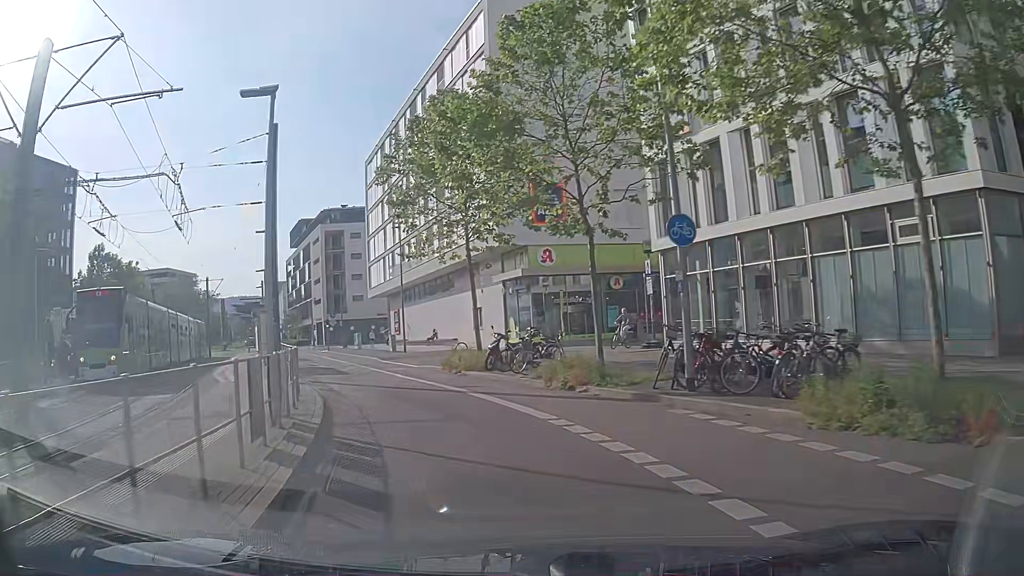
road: secondary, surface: asphalt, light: Day
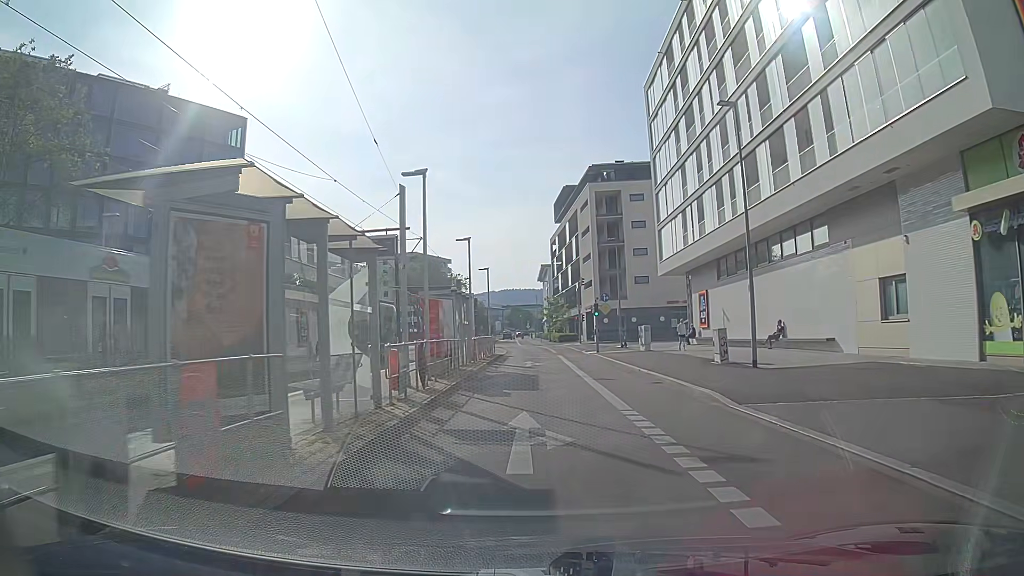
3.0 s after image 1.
(-6.0, +23.1) m; -21°
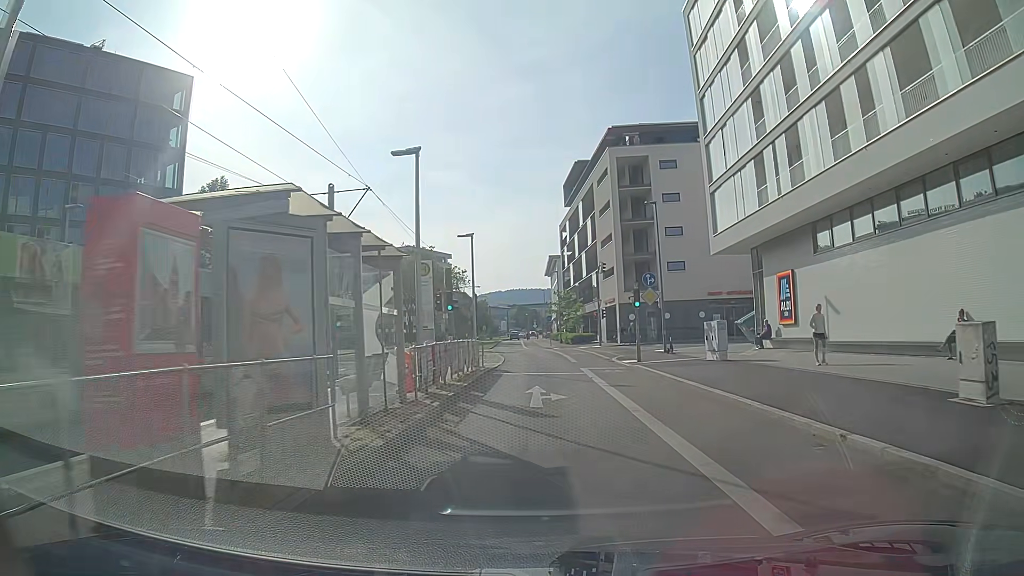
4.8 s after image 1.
(-0.9, +14.5) m; -4°
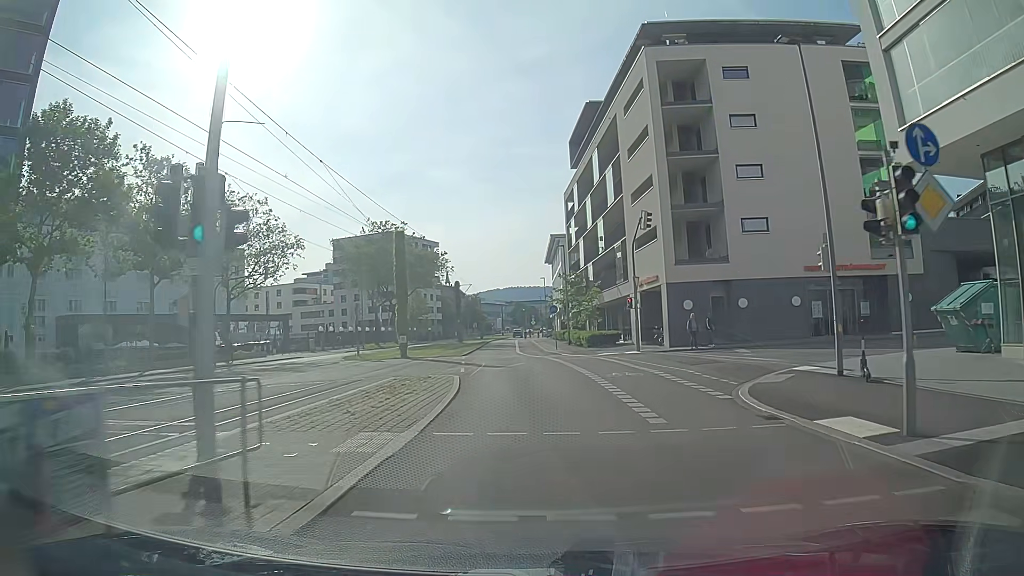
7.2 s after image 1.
(0.0, +21.9) m; 0°
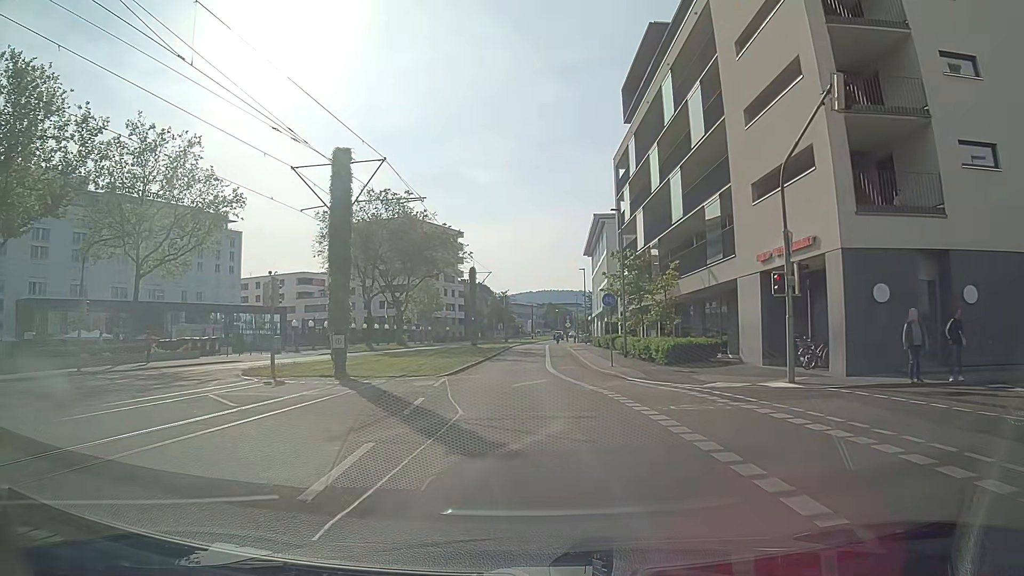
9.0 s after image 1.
(-0.2, +18.5) m; -2°
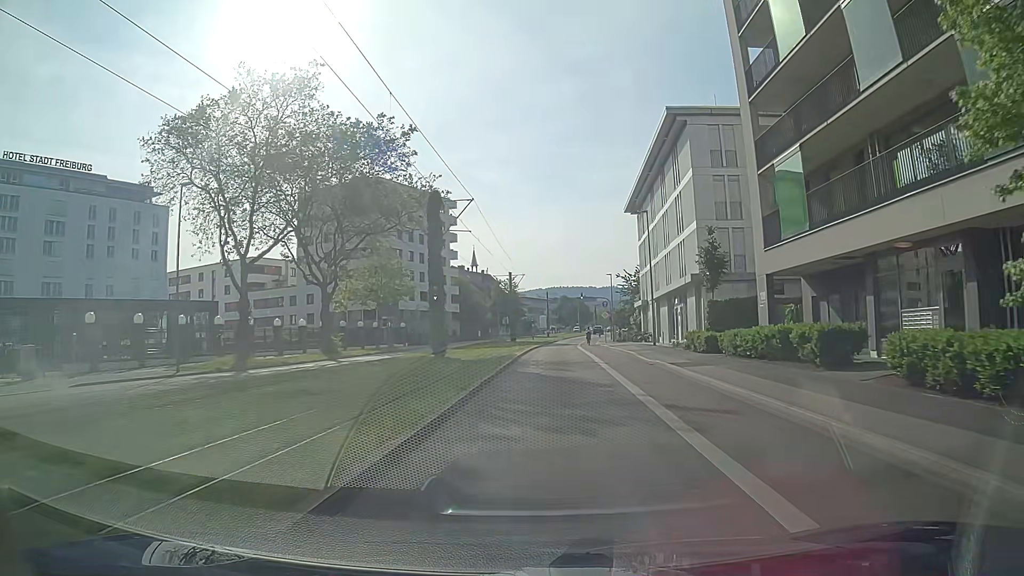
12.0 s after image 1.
(-1.0, +33.1) m; -1°
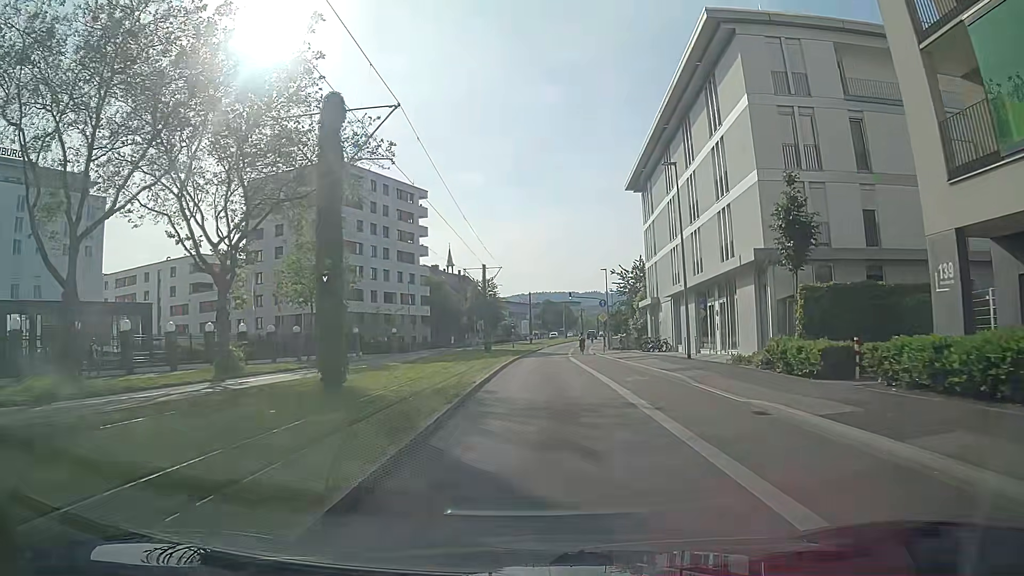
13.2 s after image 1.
(+0.2, +13.4) m; +1°
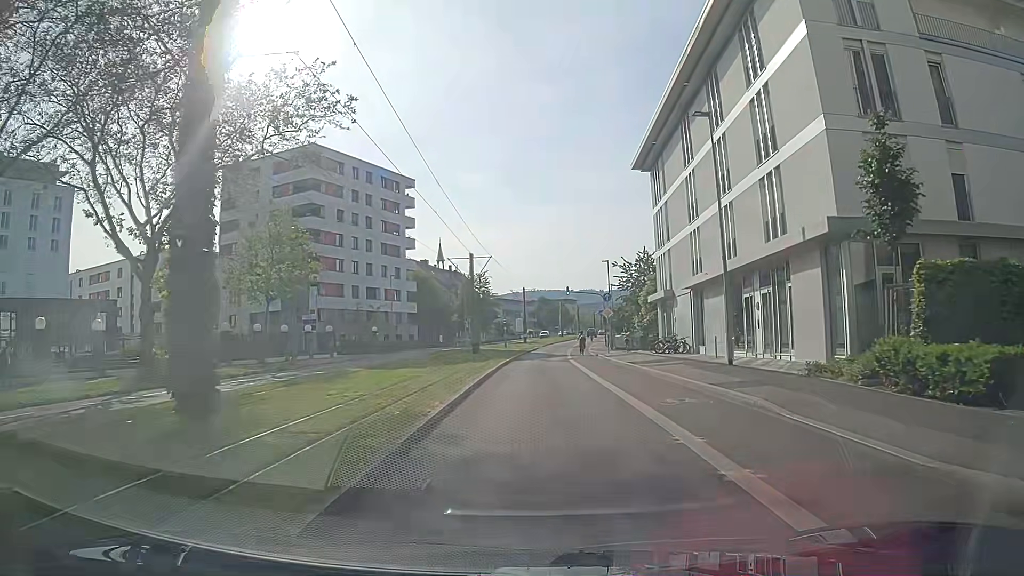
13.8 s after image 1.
(+0.1, +6.7) m; +1°
(0, +10) (0, +20) (0, +30) (0, +40) (0, +50) (+1, +60) (+1, +70) (+2, +80) (+4, +90) (+5, +100) m
